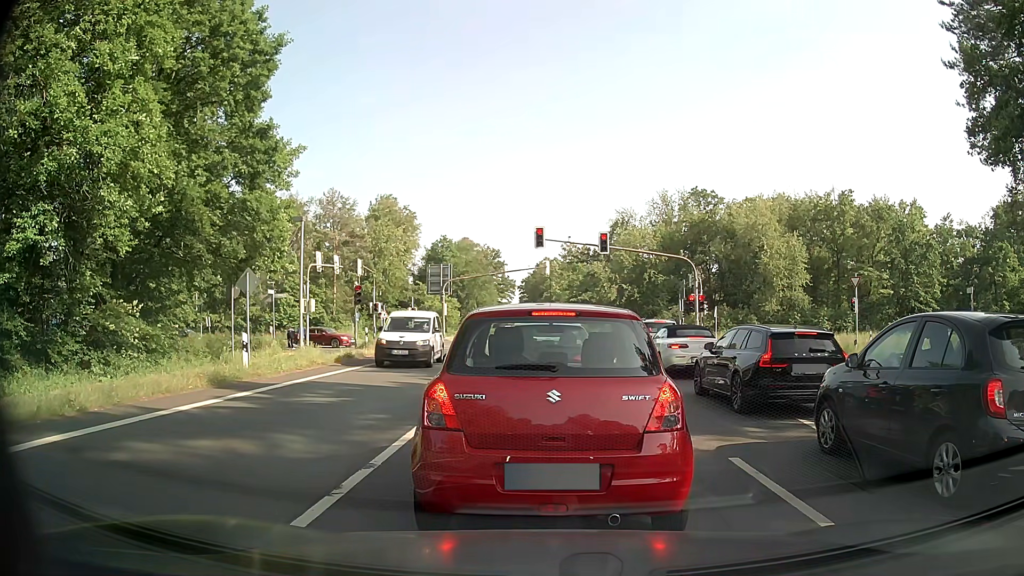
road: primary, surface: asphalt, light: Day
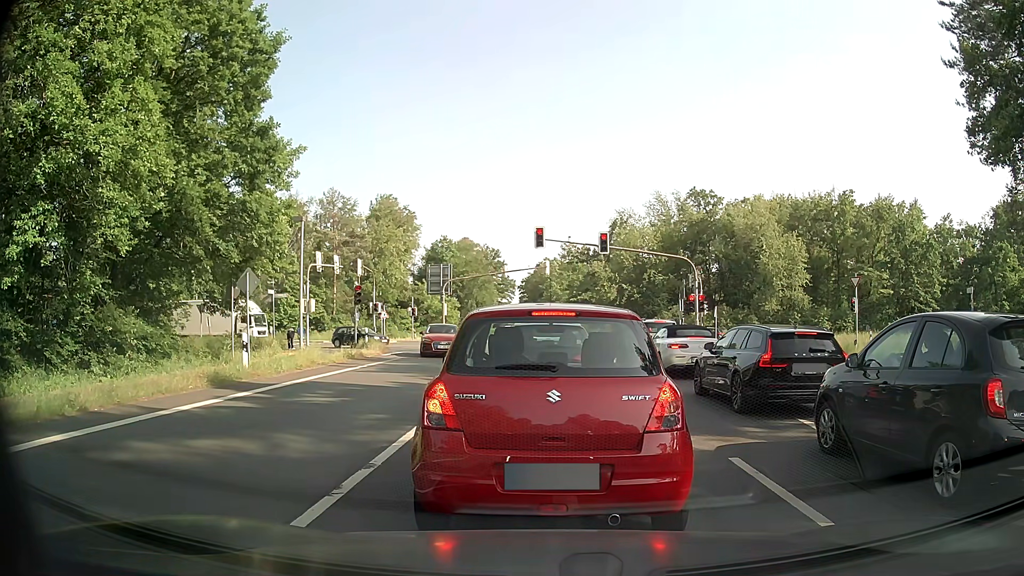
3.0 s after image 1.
(0.0, 0.0) m; 0°
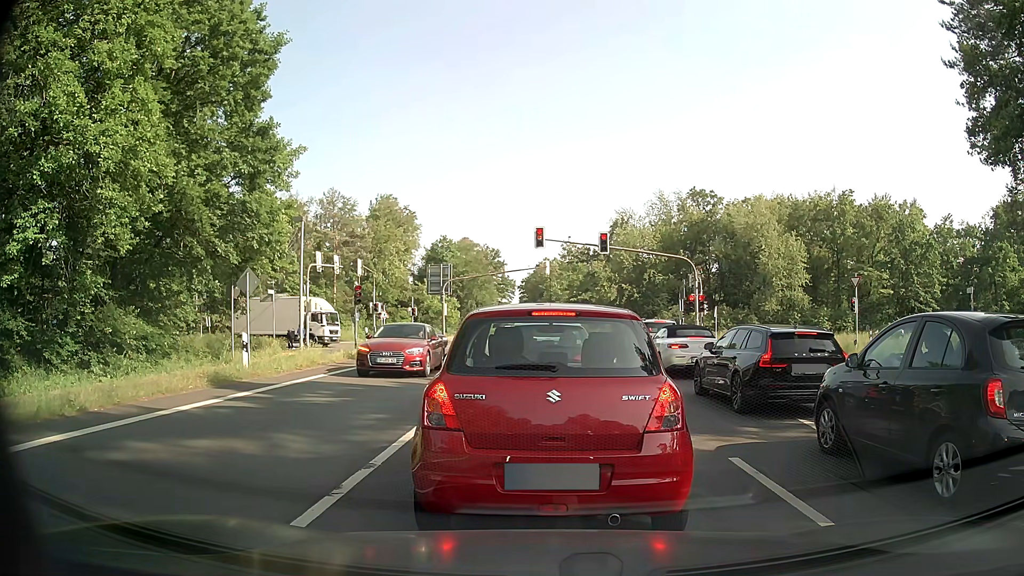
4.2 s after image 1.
(0.0, 0.0) m; 0°
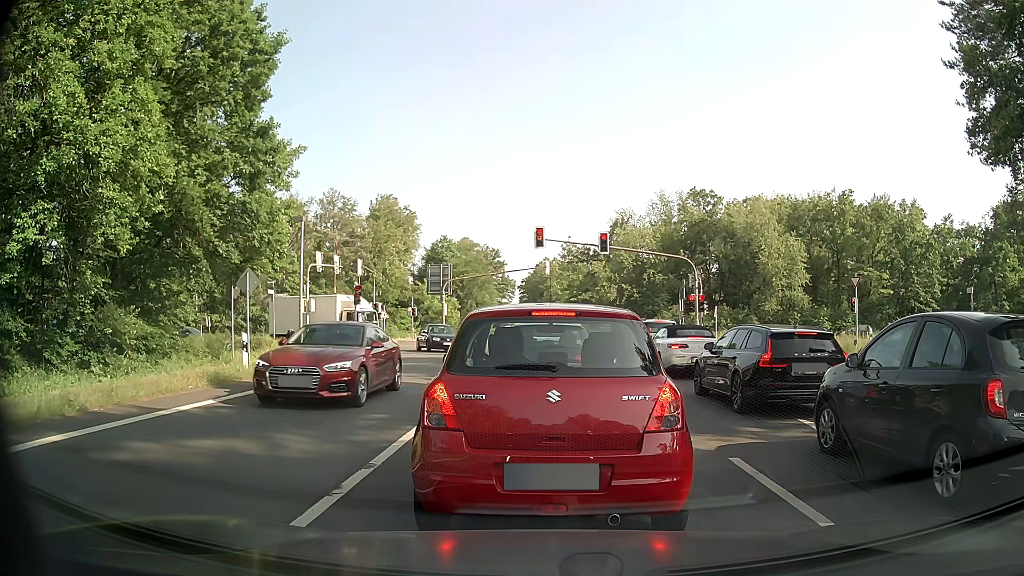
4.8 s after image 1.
(0.0, 0.0) m; 0°
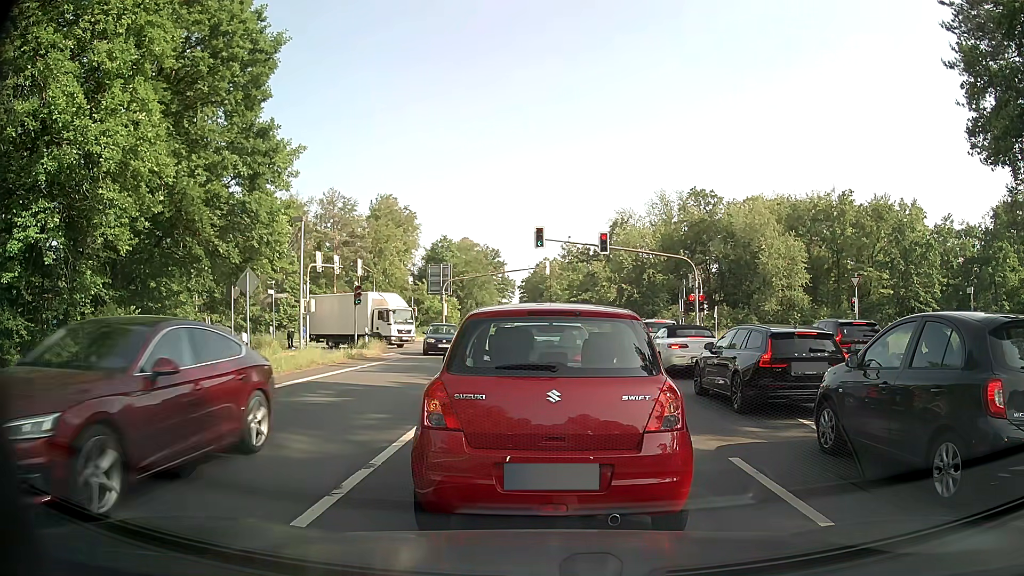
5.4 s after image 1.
(0.0, 0.0) m; 0°
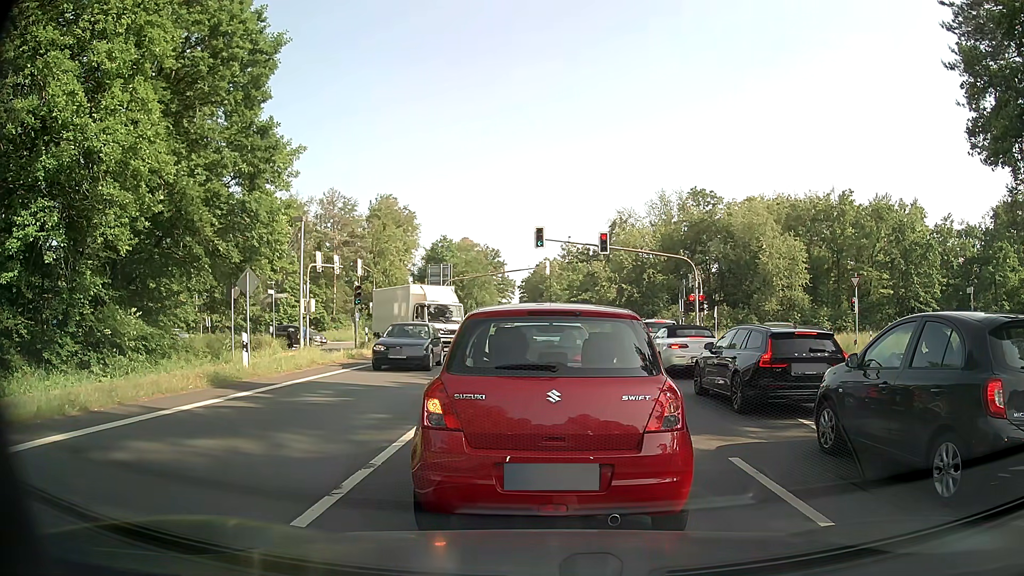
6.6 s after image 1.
(0.0, 0.0) m; 0°
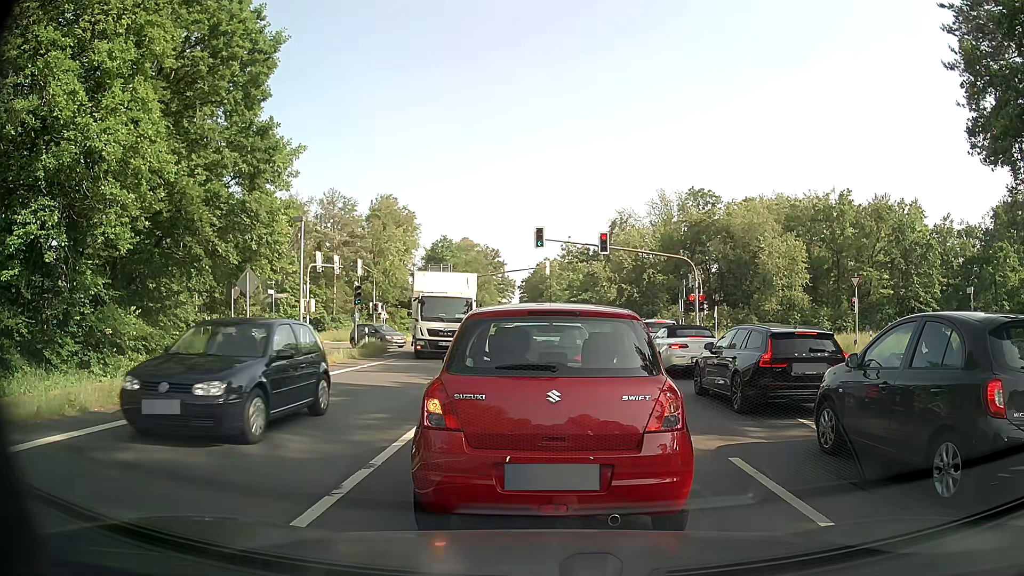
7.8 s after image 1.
(0.0, 0.0) m; 0°
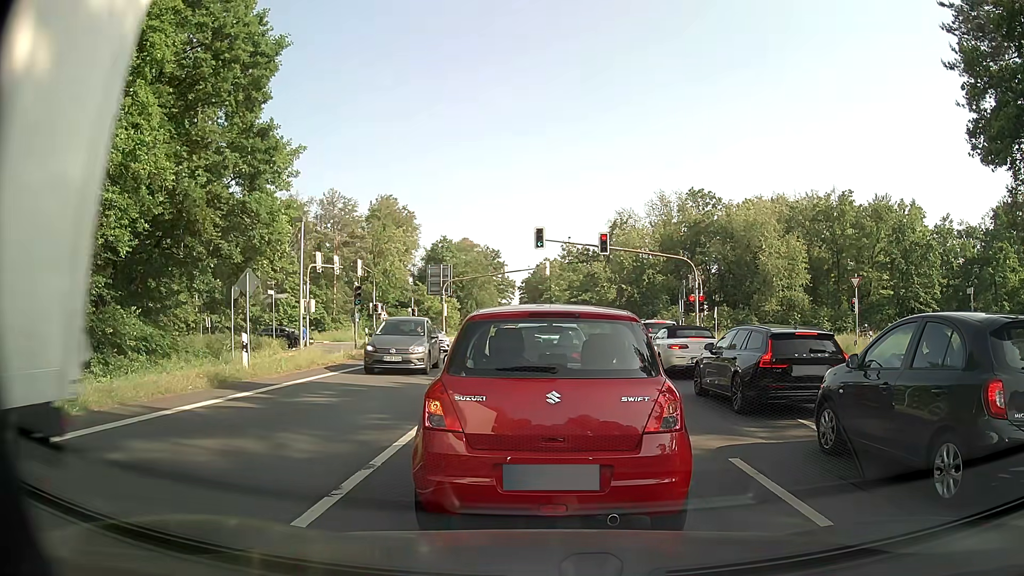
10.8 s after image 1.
(0.0, 0.0) m; 0°
